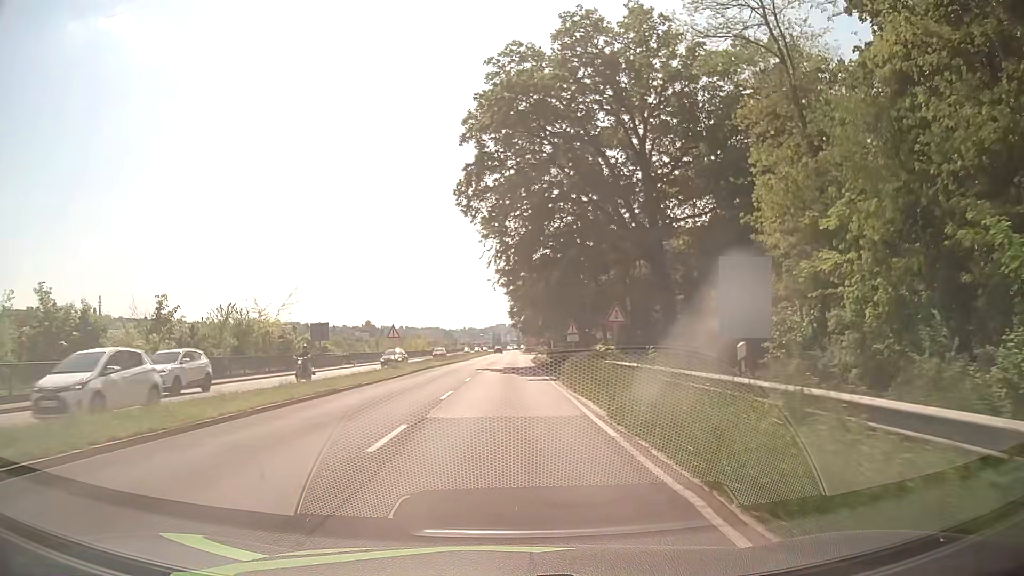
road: primary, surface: asphalt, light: Day
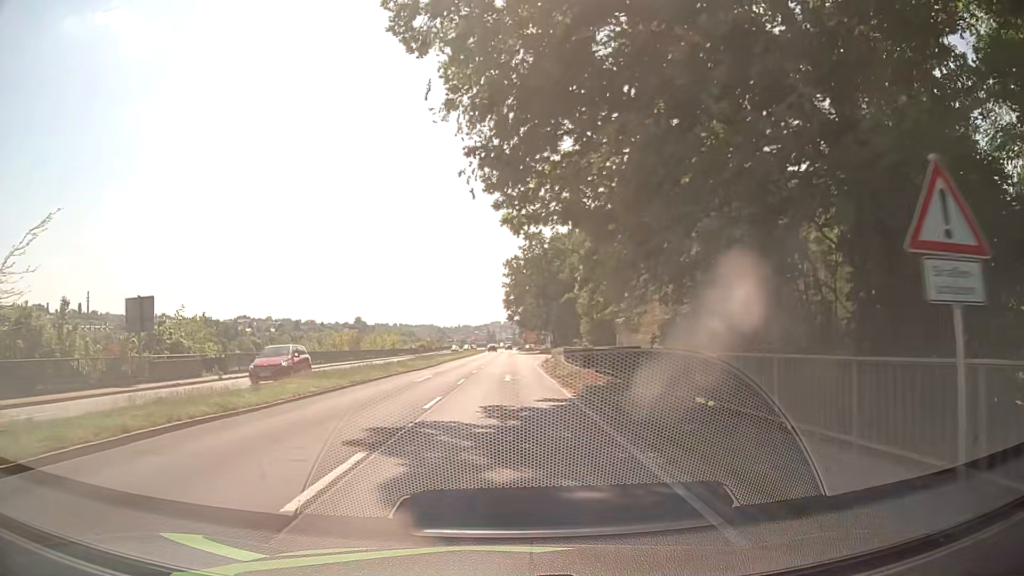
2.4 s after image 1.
(+0.1, +30.9) m; 0°
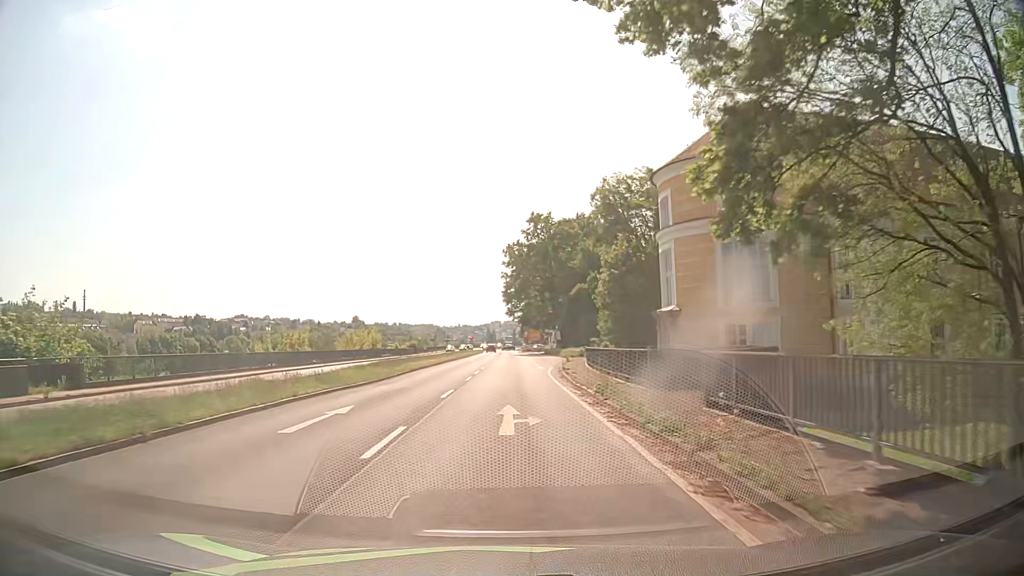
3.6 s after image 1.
(0.0, +15.4) m; -1°
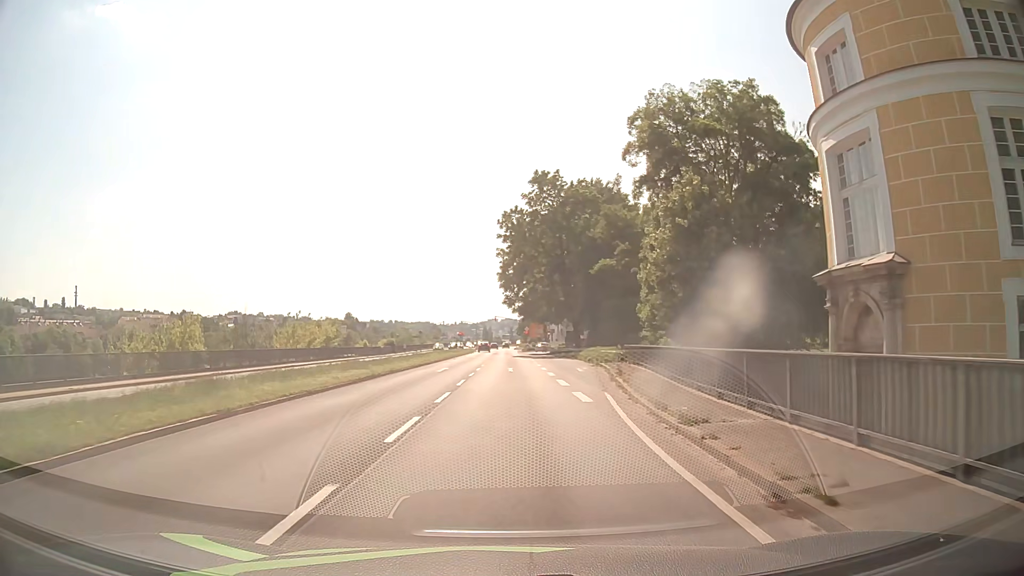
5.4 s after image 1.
(+0.4, +22.9) m; +1°
